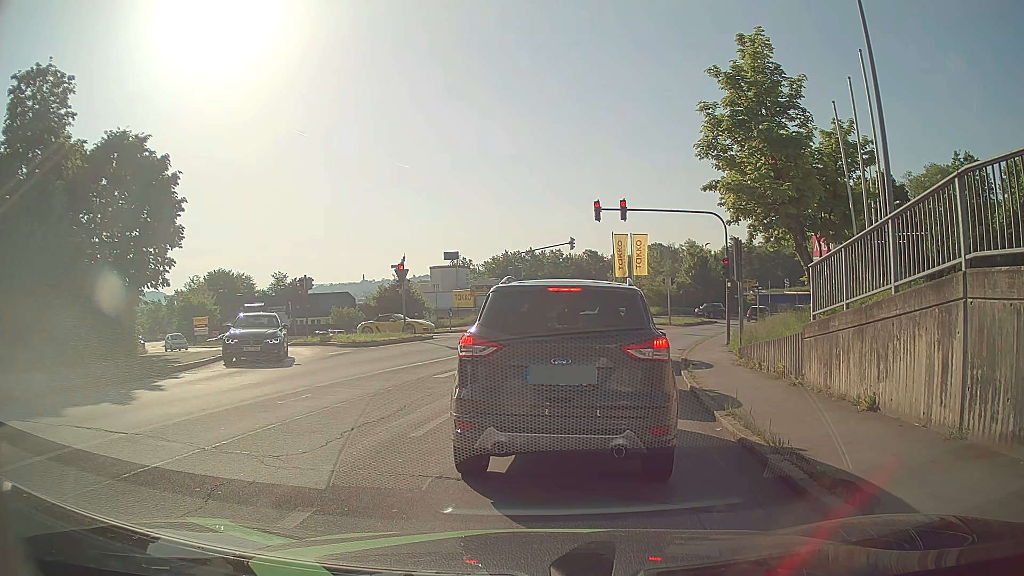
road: tertiary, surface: asphalt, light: Day
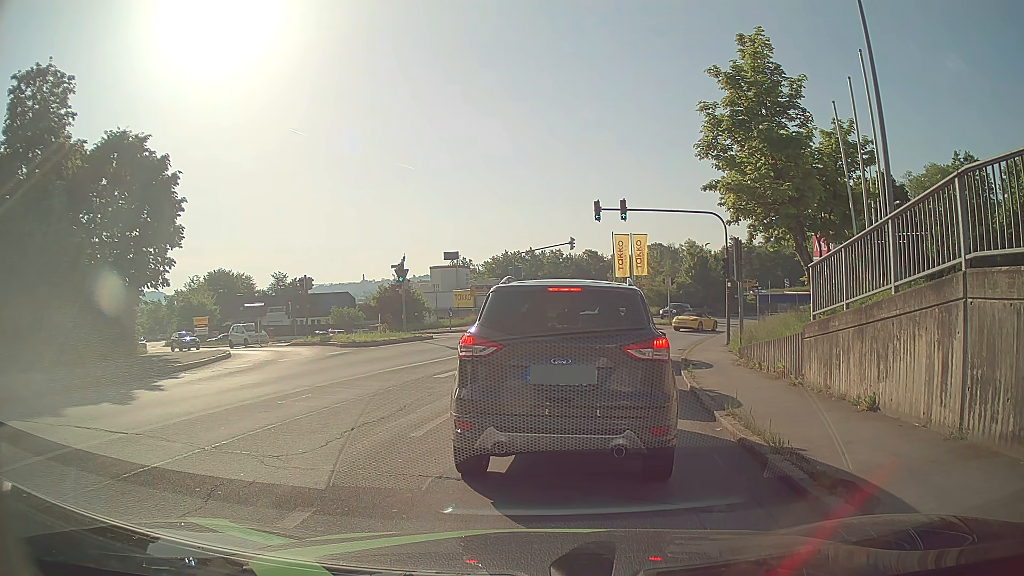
(0.0, 0.0) m; 0°
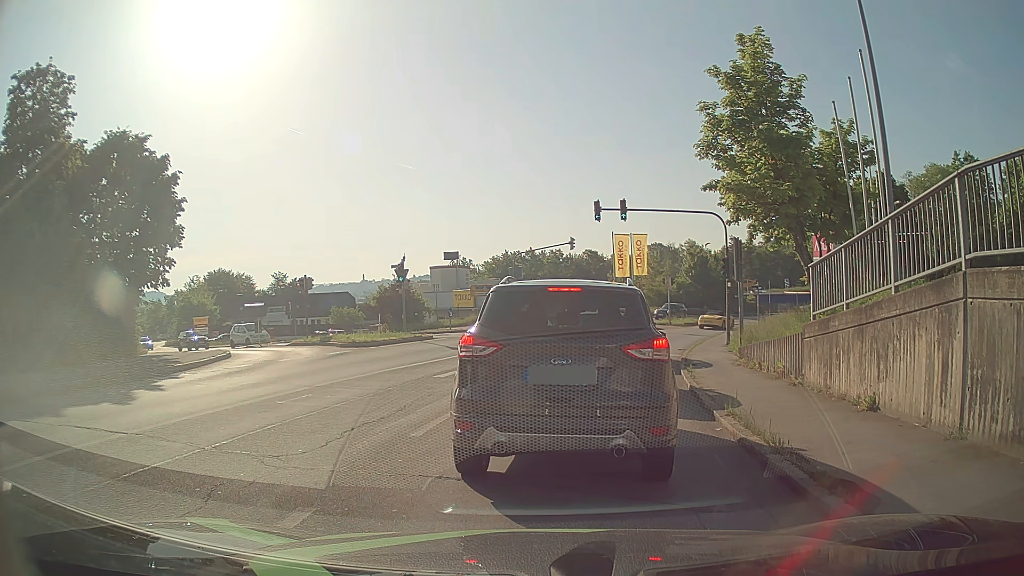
(0.0, 0.0) m; 0°
(+1, +10) (+3, +20) (+5, +29) (+9, +39) (+13, +48) (+18, +56) (+24, +64) (+31, +72) (+39, +78) (+46, +85) m
